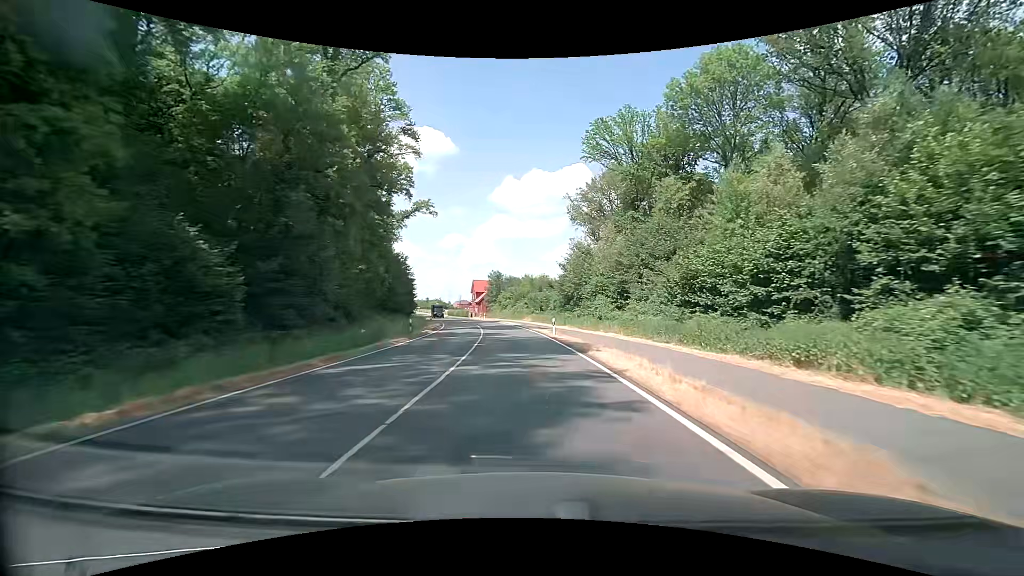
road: secondary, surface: asphalt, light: Day
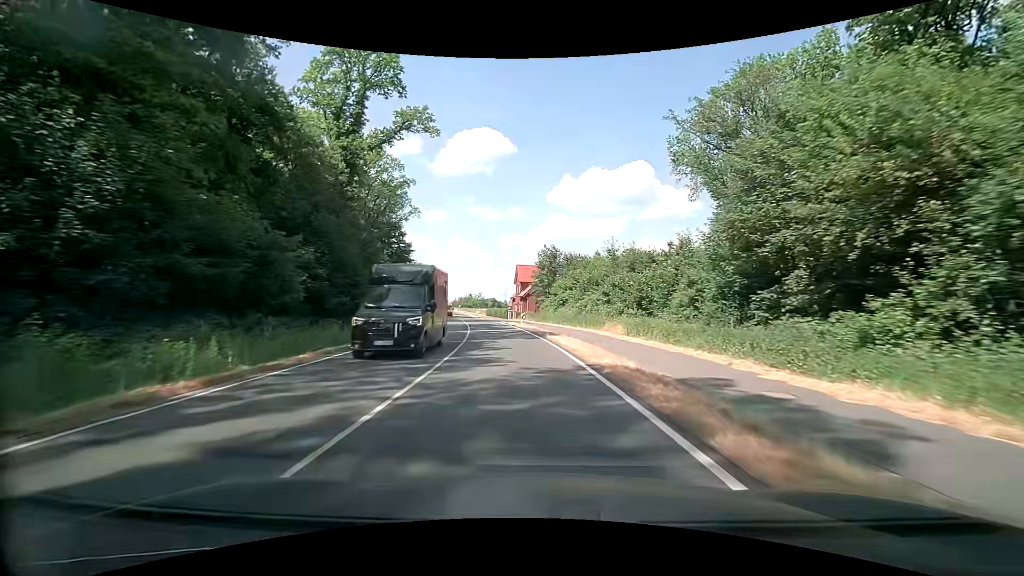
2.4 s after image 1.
(-2.0, +41.3) m; -6°
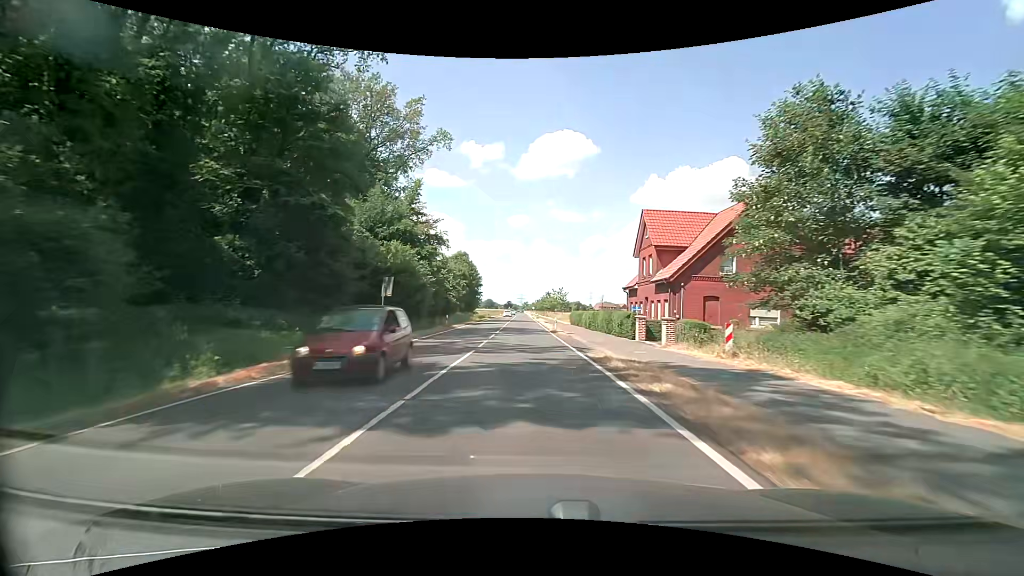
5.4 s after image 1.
(-5.0, +51.3) m; -9°
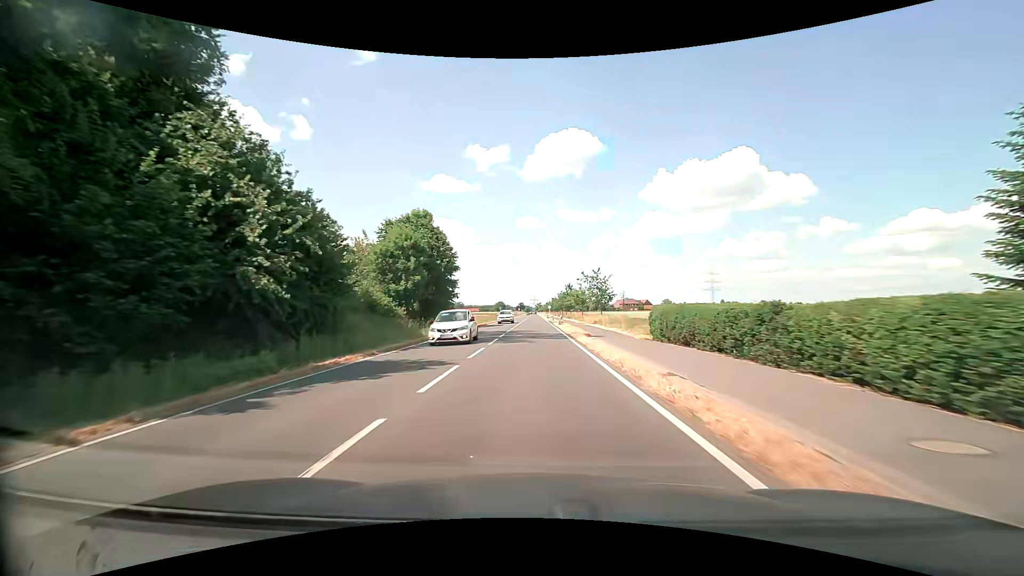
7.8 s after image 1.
(-1.0, +40.7) m; -2°
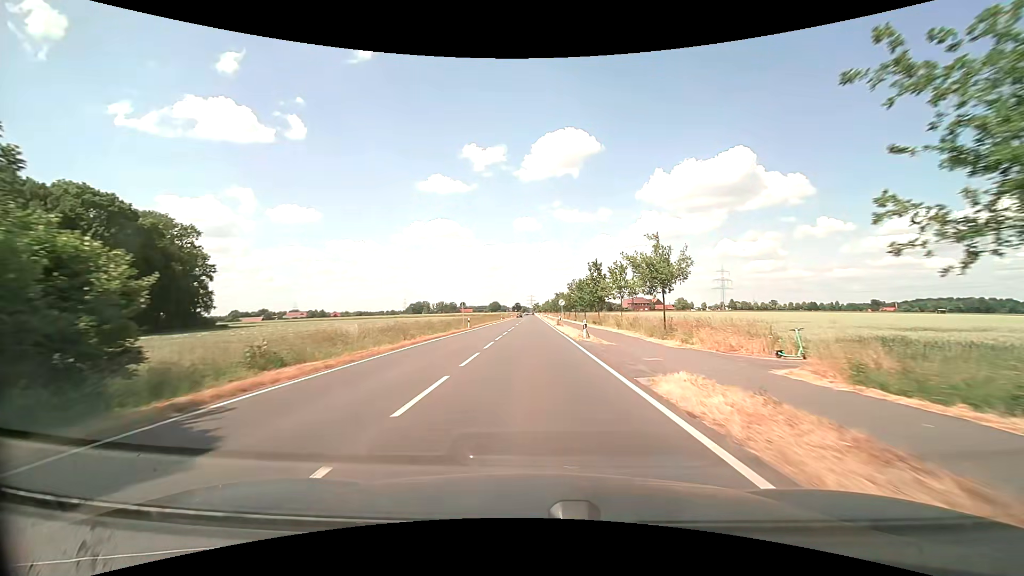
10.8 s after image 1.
(0.0, +50.0) m; 0°
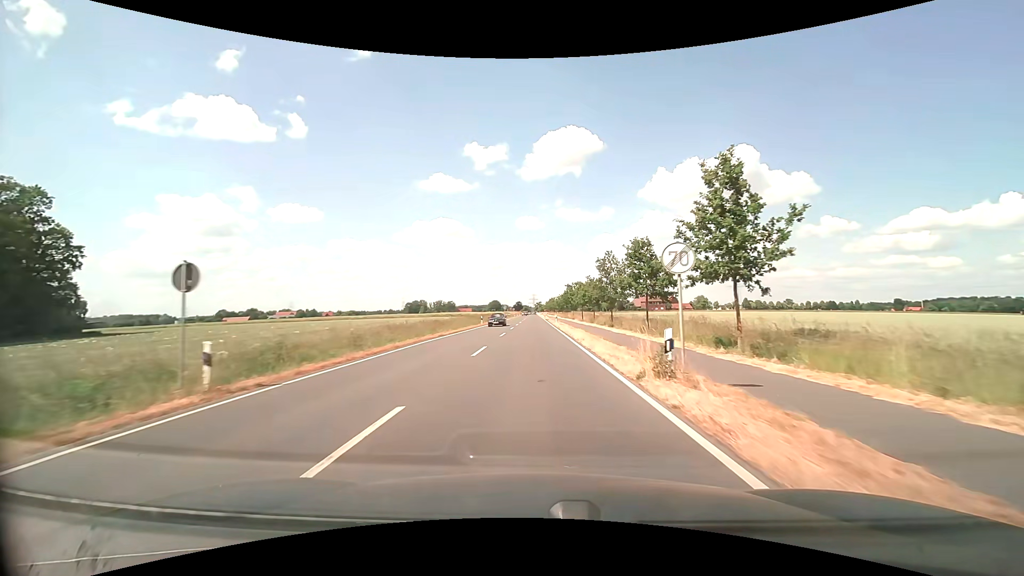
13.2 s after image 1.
(-0.1, +39.5) m; 0°
